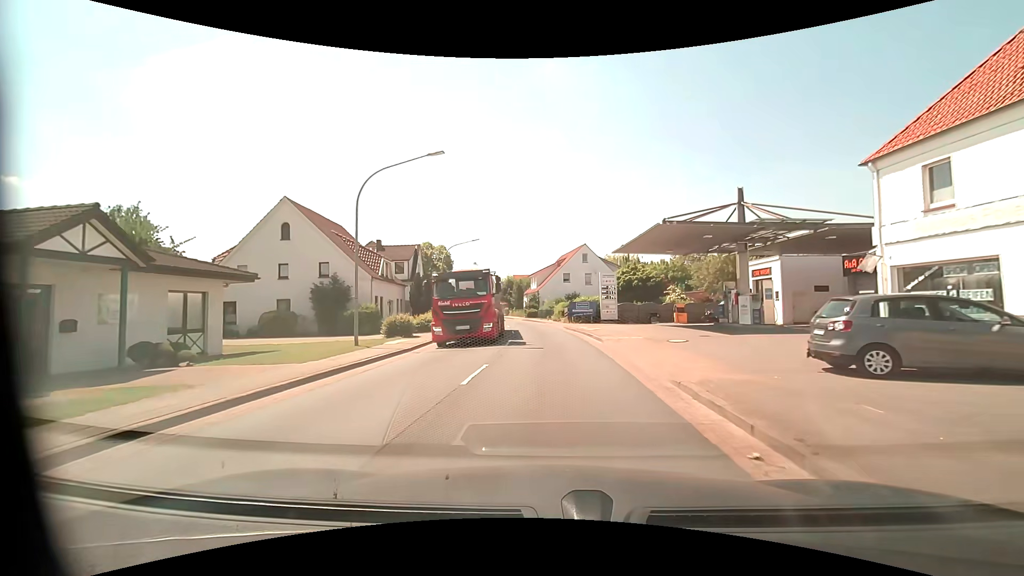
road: primary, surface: asphalt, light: Day
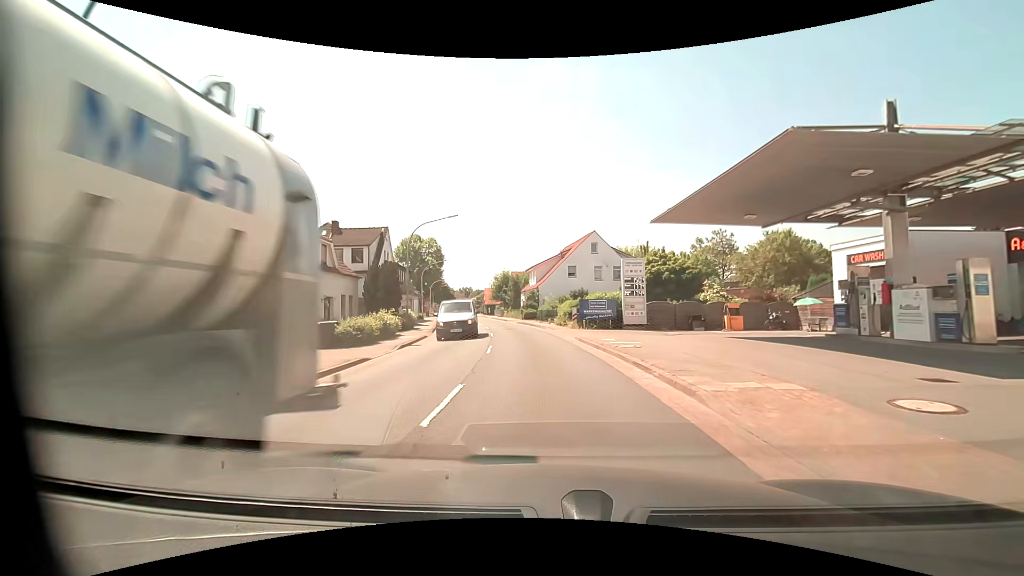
(0.0, +12.1) m; 0°
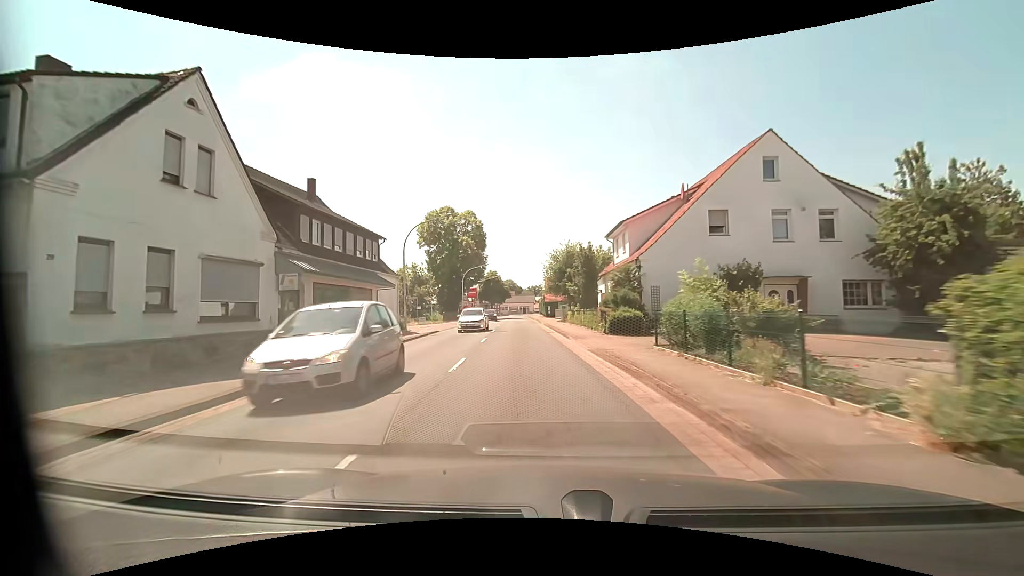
(-1.7, +31.8) m; -8°
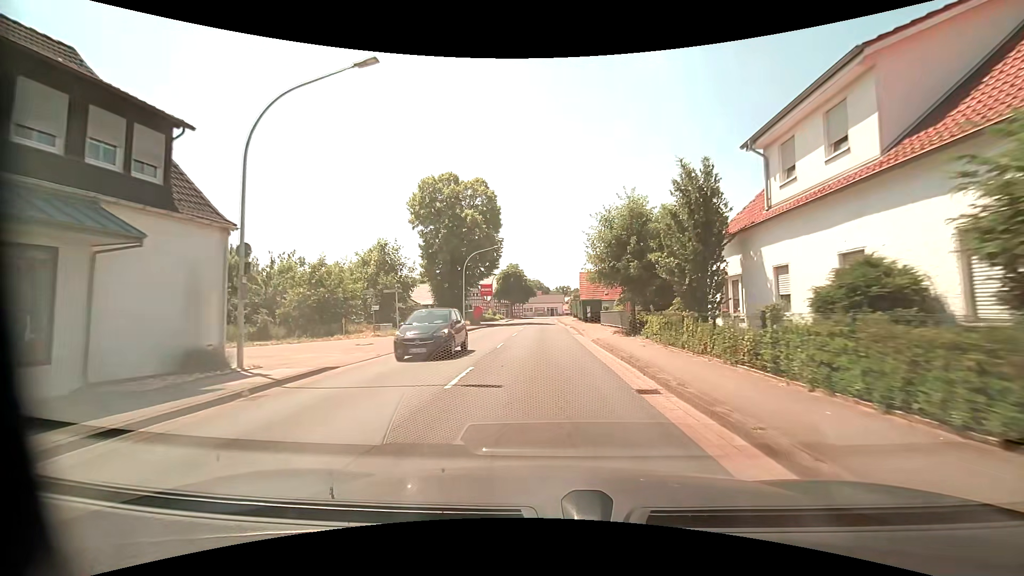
(-1.1, +20.6) m; -4°
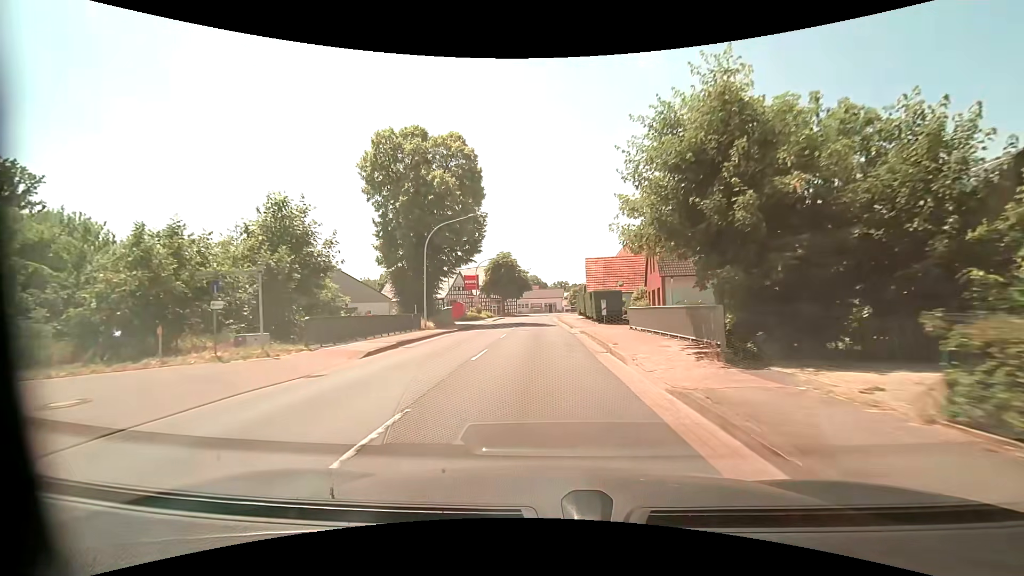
(0.0, +14.2) m; 0°
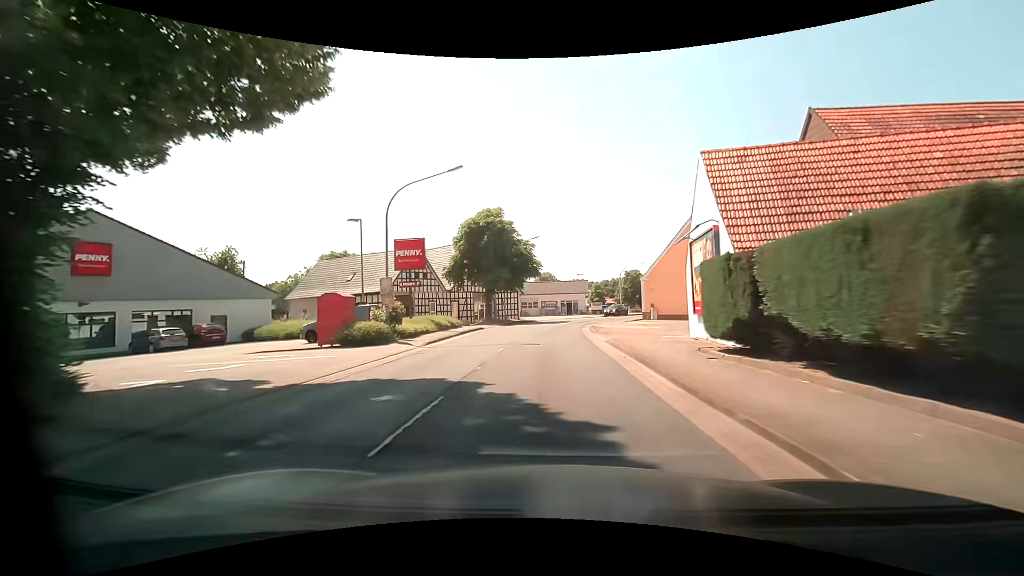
(-0.1, +35.7) m; -1°
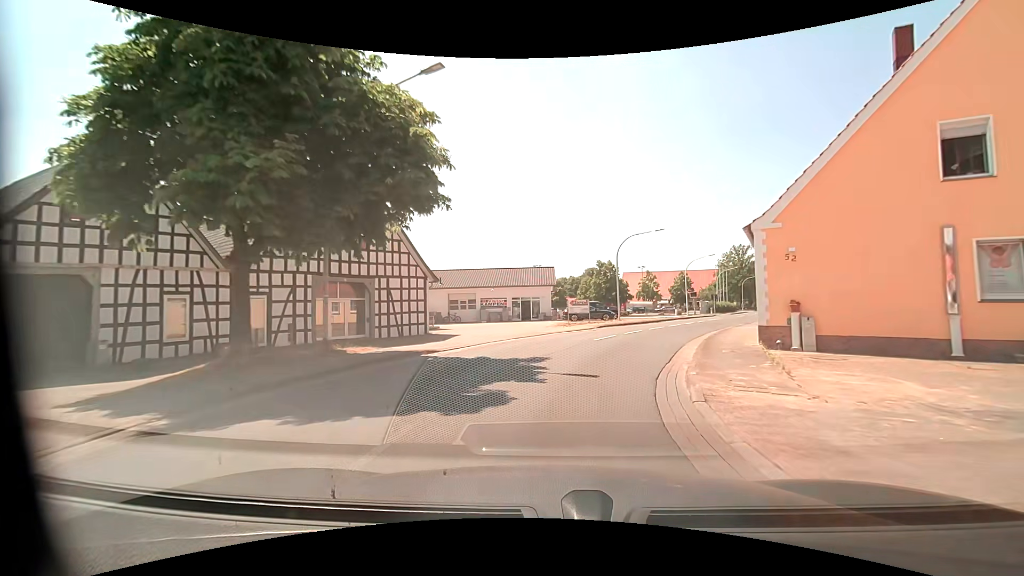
(+0.9, +31.6) m; +6°
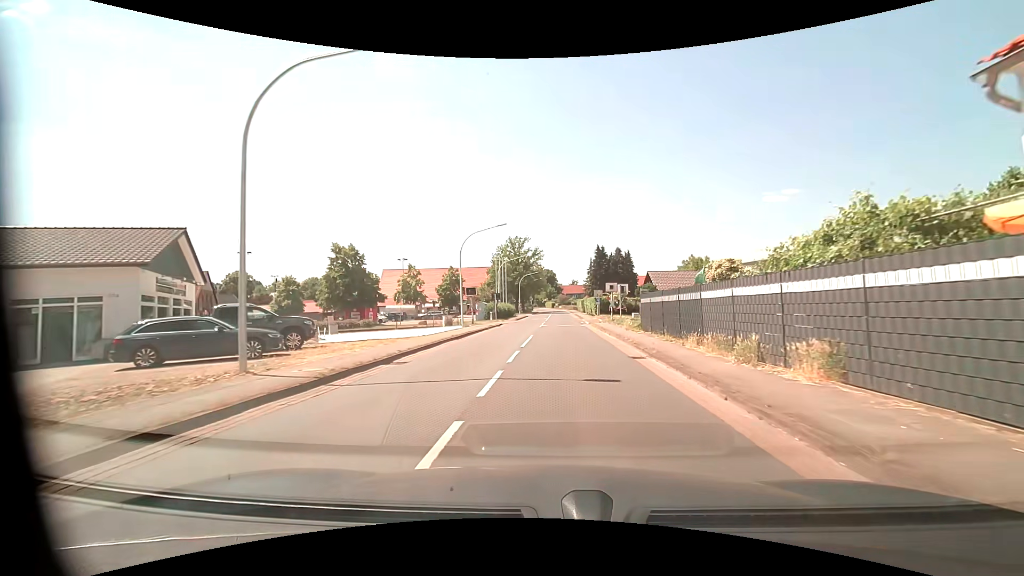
(+6.2, +28.3) m; +25°
(0, +10) (+1, +20) (+1, +30) (+2, +40) (+2, +50) (+2, +60) (+3, +70) (+3, +80) (+3, +90) (+3, +100) m
